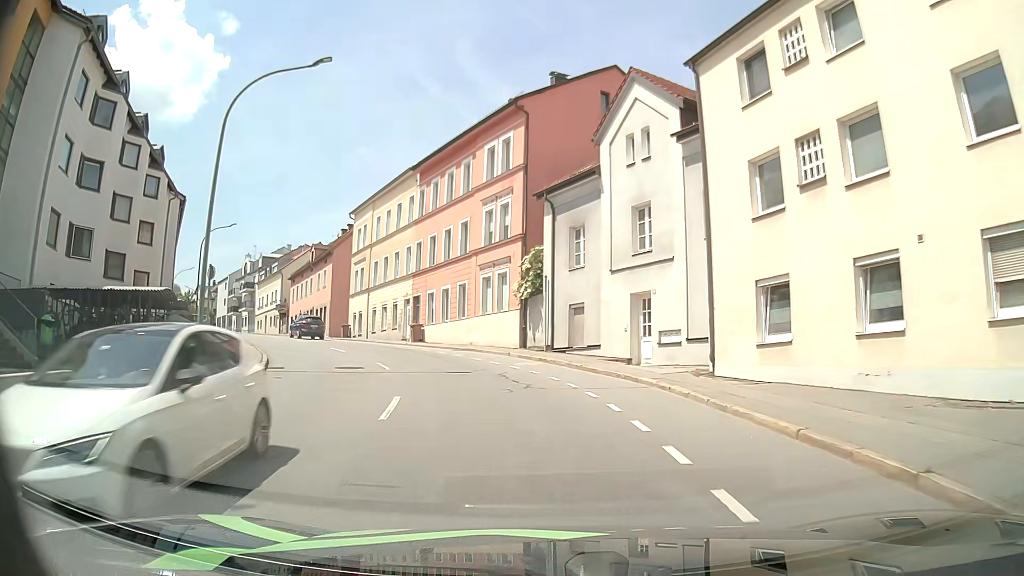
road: tertiary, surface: asphalt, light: Day
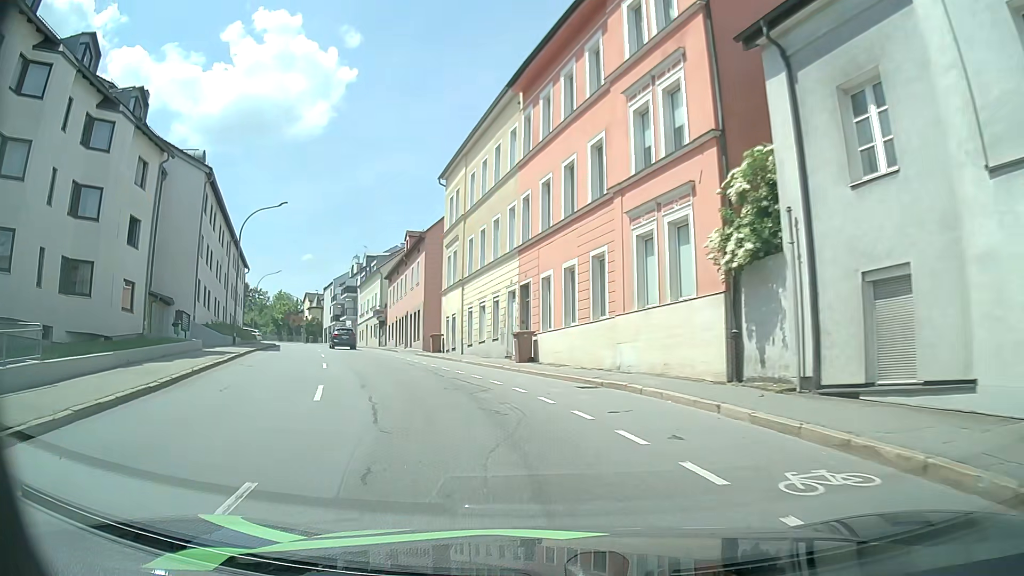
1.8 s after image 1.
(-1.4, +16.4) m; -13°
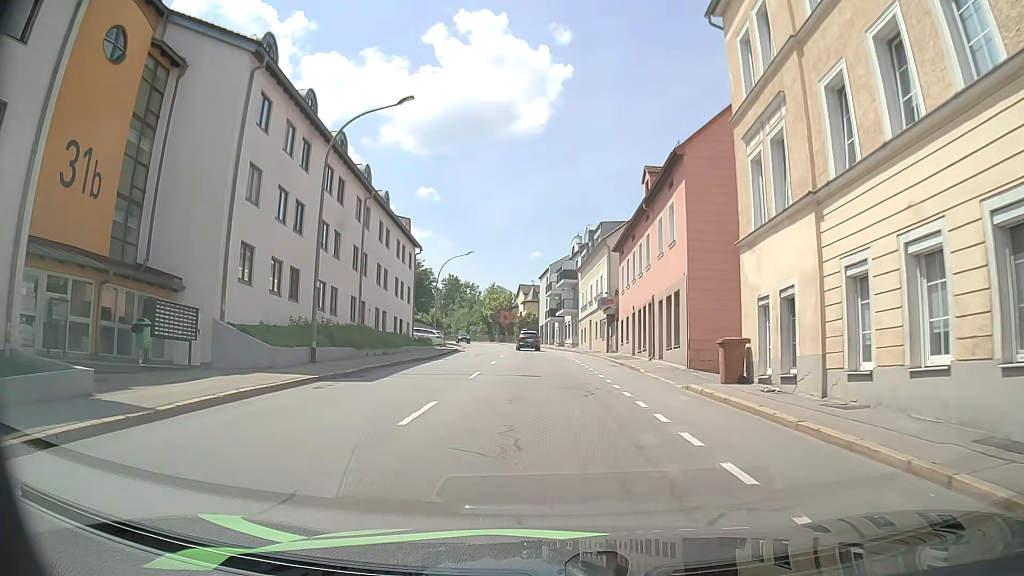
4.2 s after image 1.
(-4.0, +20.7) m; -19°
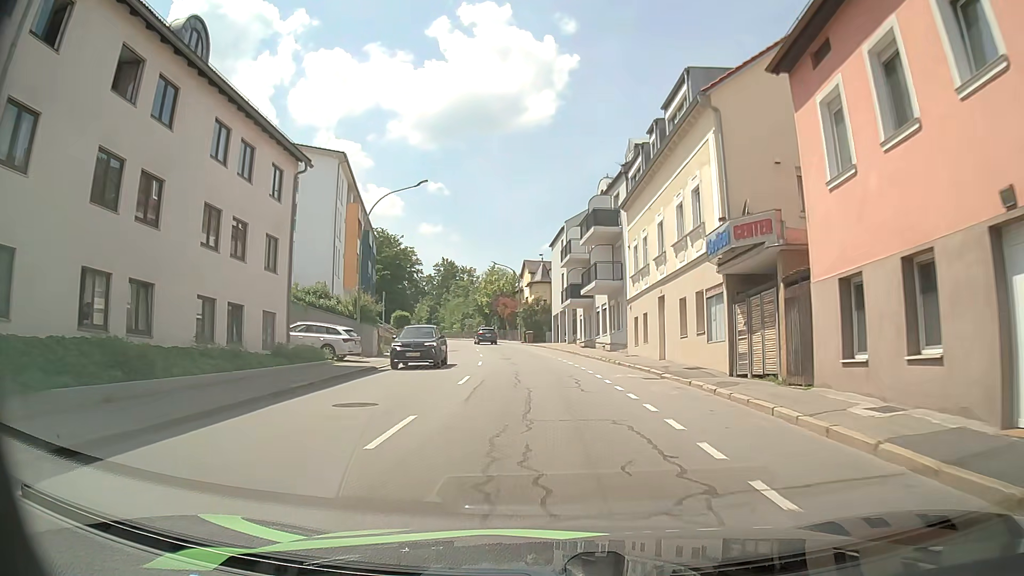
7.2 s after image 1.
(-0.3, +29.3) m; -1°
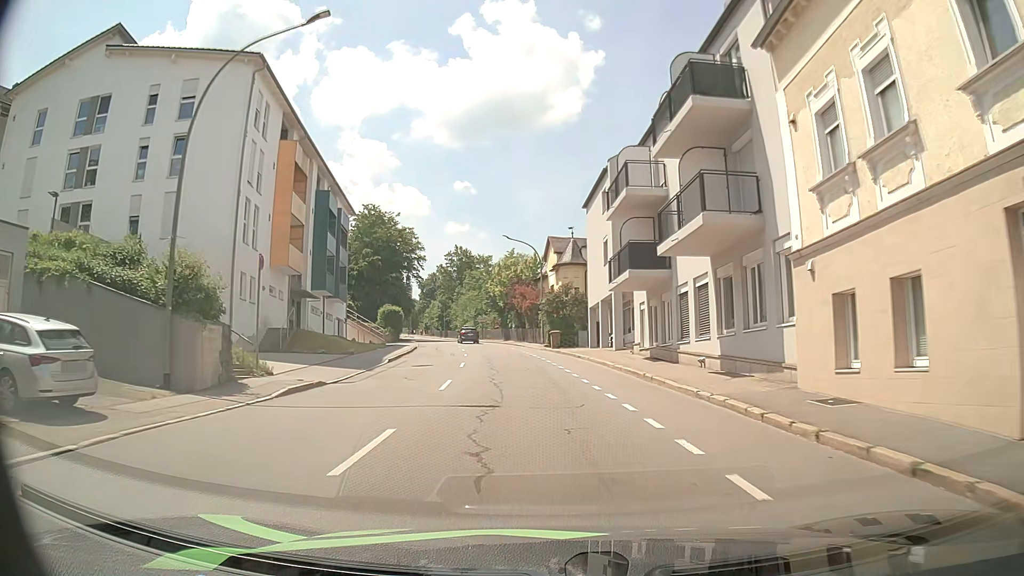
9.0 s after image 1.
(-0.5, +19.7) m; -3°
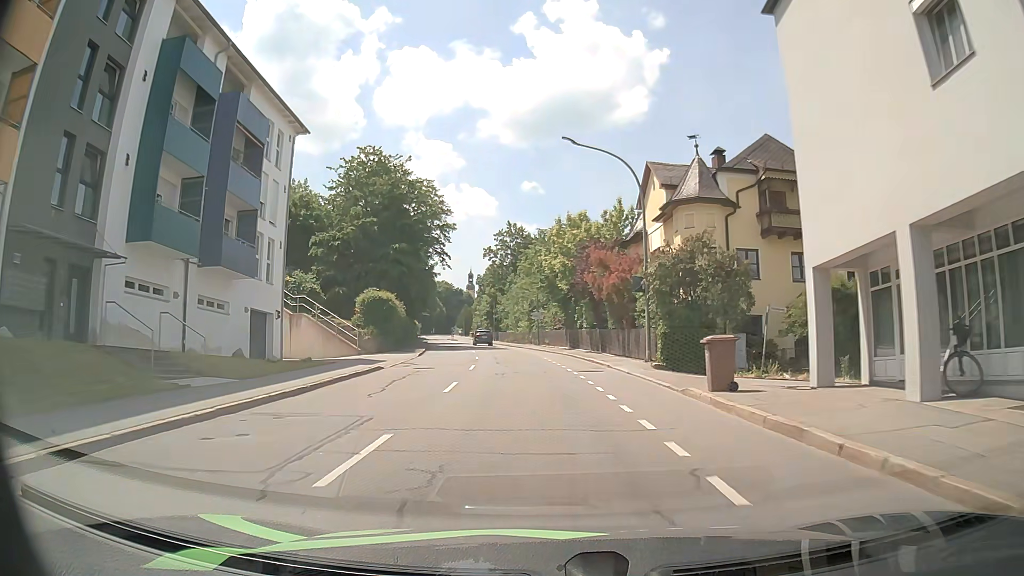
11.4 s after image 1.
(-1.5, +28.0) m; -6°
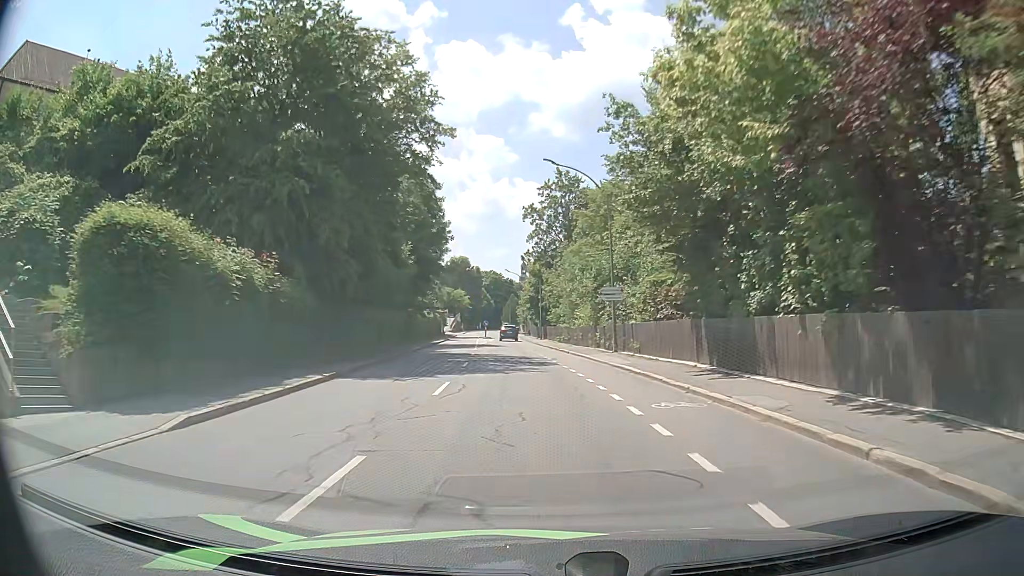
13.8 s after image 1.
(-0.8, +29.0) m; -4°
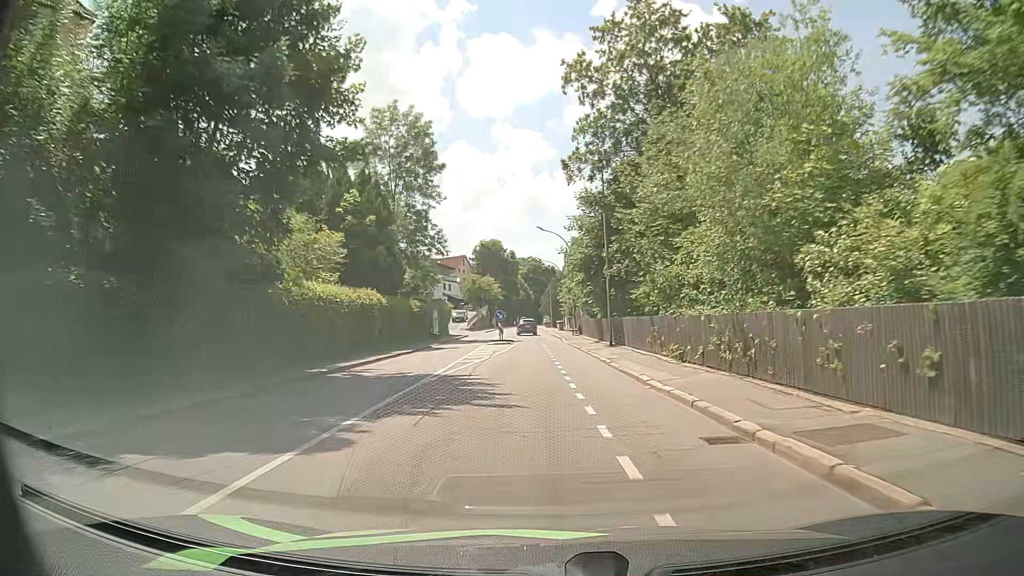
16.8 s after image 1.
(-1.7, +36.1) m; -4°
(0, +10) (0, +20) (-1, +30) (-1, +40) (-2, +50) (-2, +60) (-3, +70) (-4, +80) (-5, +90) (-5, +100) m
